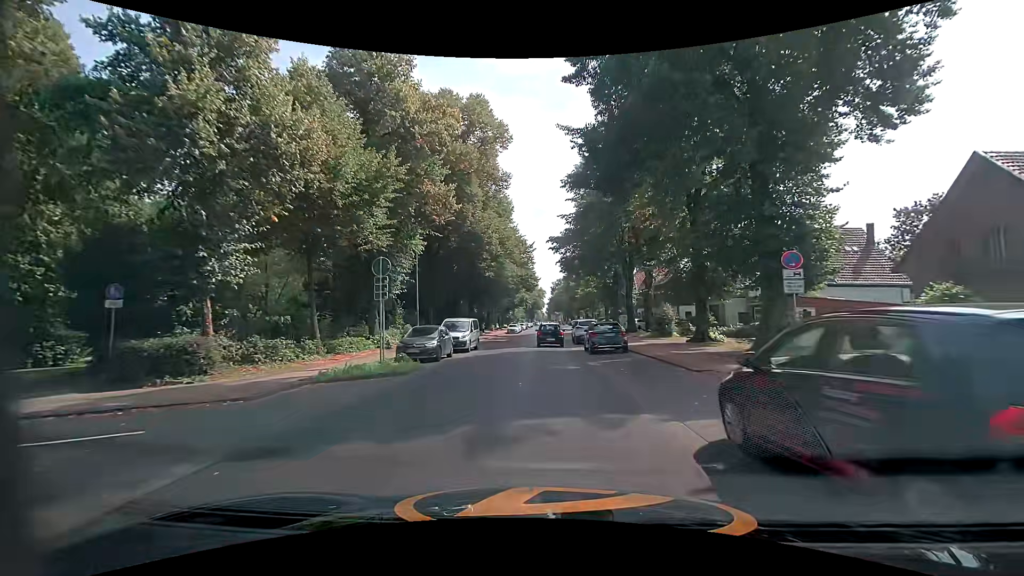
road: secondary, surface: asphalt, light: Day
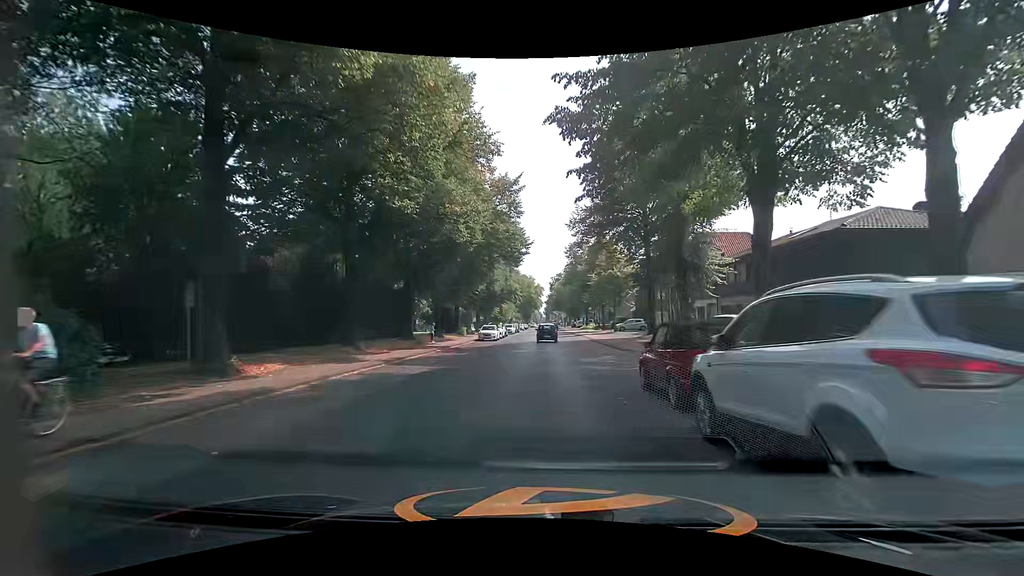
(-0.2, +31.3) m; 0°
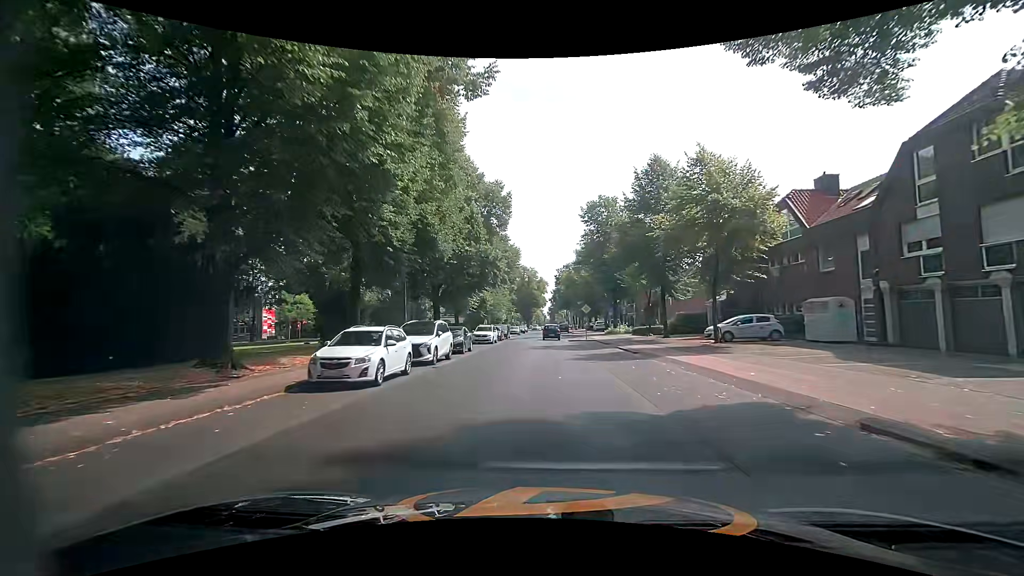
(-0.3, +34.2) m; -1°
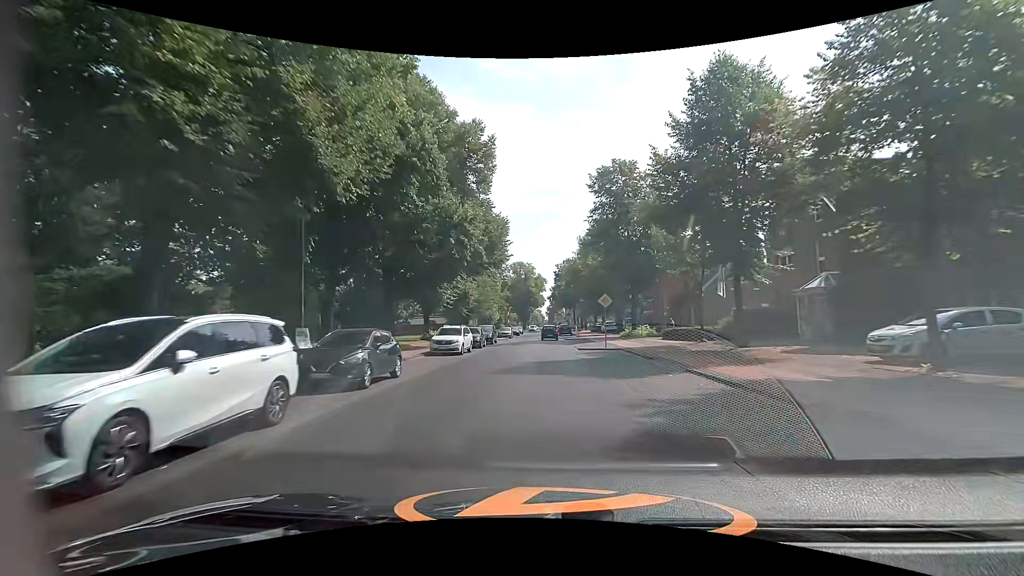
(+0.1, +14.4) m; +1°
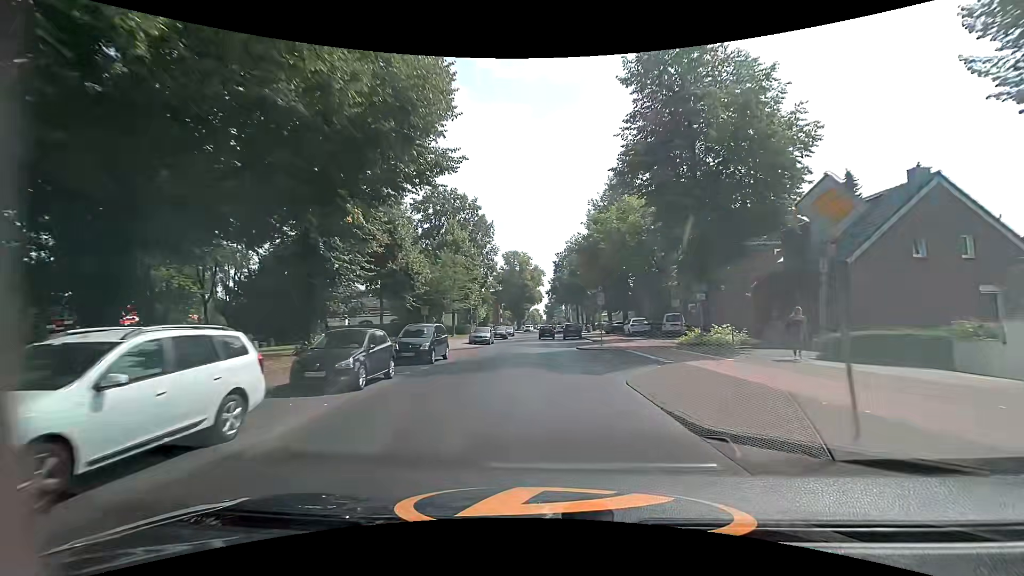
(0.0, +22.1) m; +1°
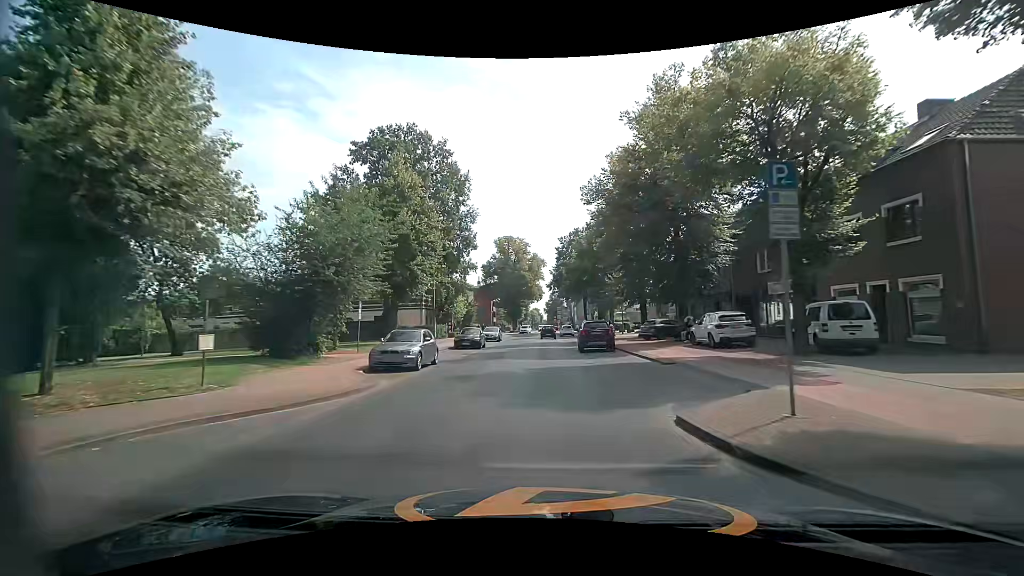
(-0.3, +22.5) m; -1°
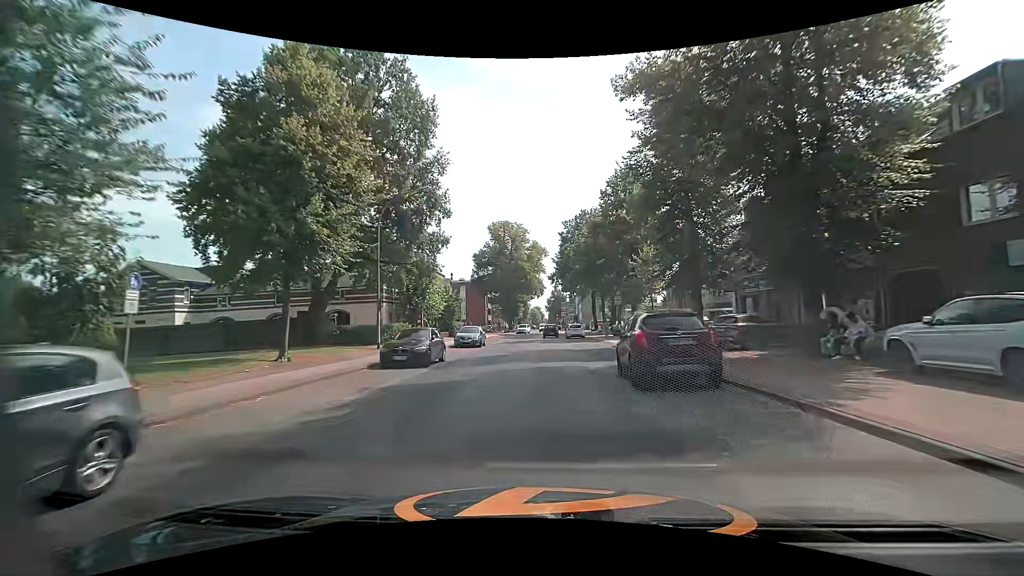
(0.0, +15.1) m; 0°
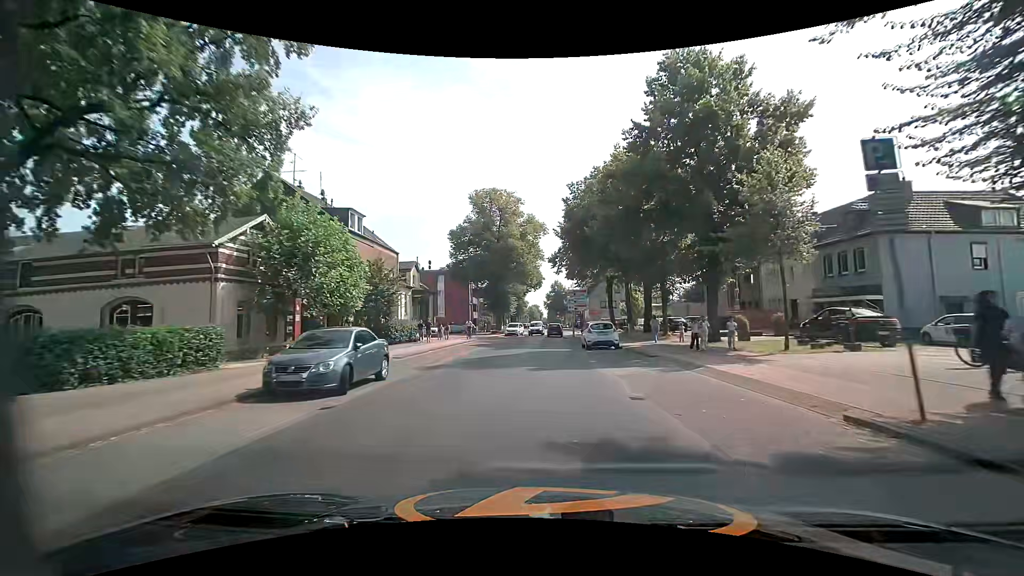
(+0.1, +22.6) m; 0°
(0, +10) (0, +20) (0, +30) (0, +40) (+1, +50) (+2, +60) (+3, +70) (+3, +80) (+3, +90) (+3, +100) m
